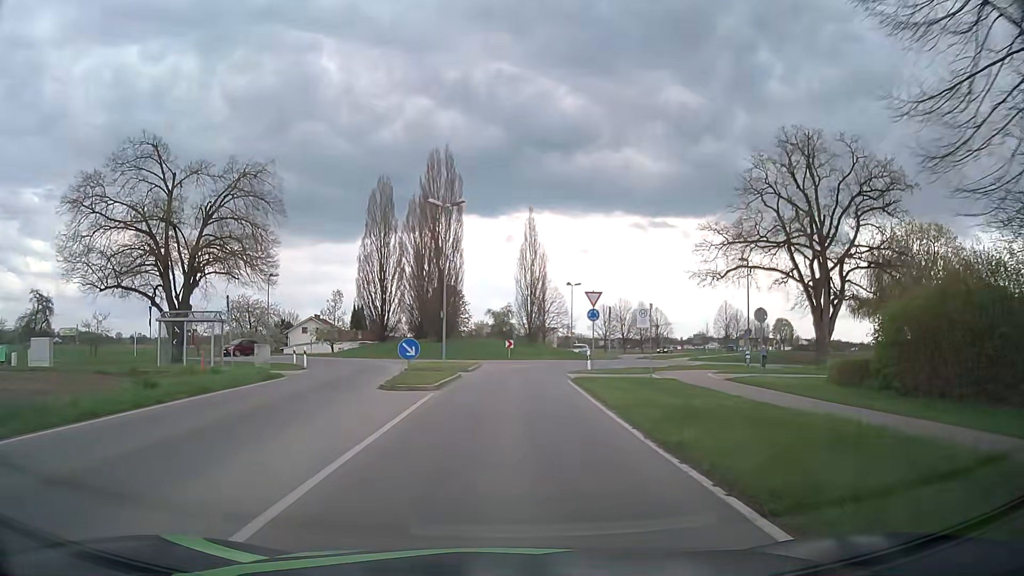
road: tertiary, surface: asphalt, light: Day
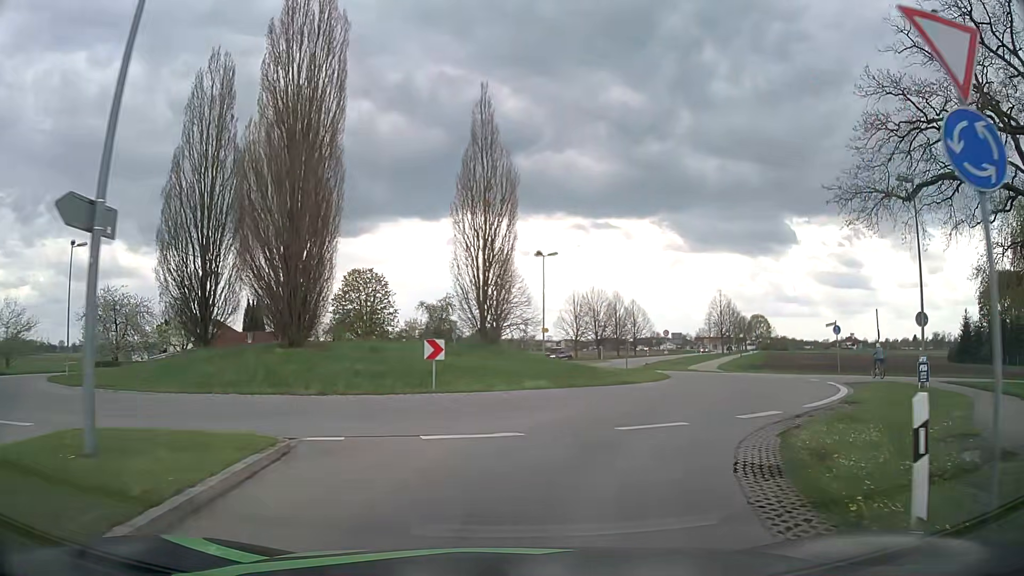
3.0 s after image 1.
(+0.5, +27.5) m; +4°
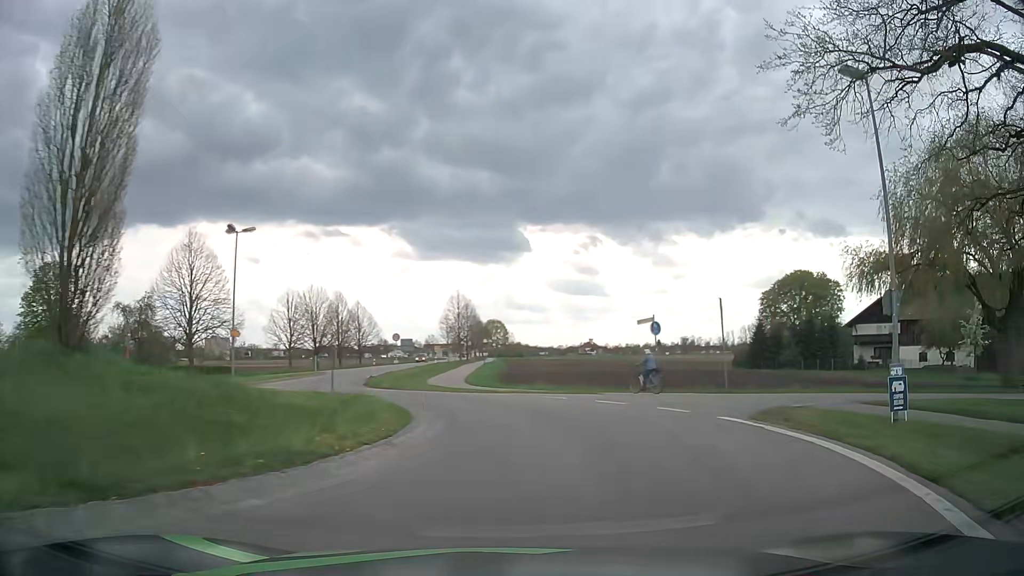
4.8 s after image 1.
(+2.2, +13.0) m; +23°
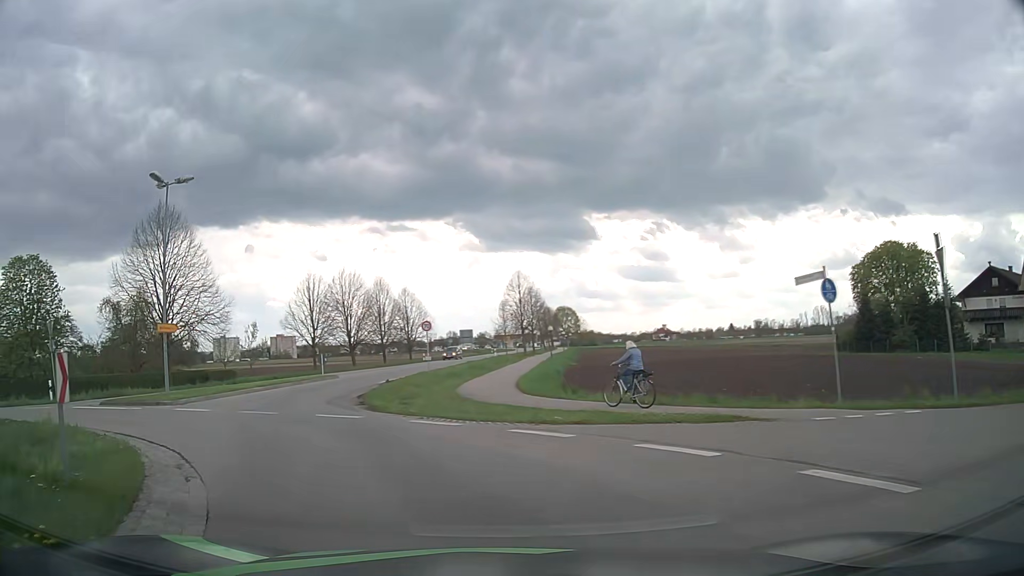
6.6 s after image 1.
(+0.6, +12.9) m; -5°
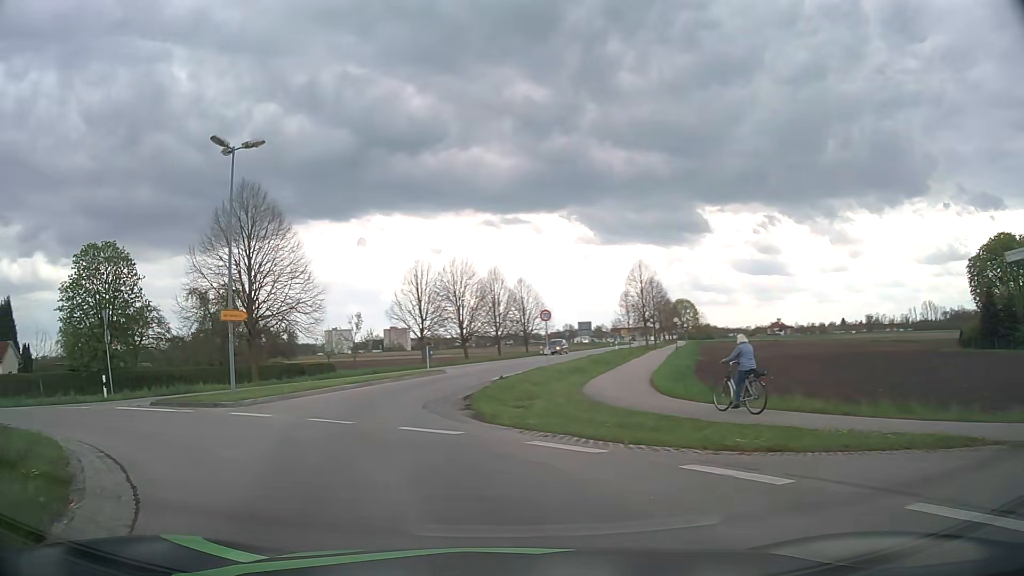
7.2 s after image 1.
(-0.4, +4.2) m; -9°
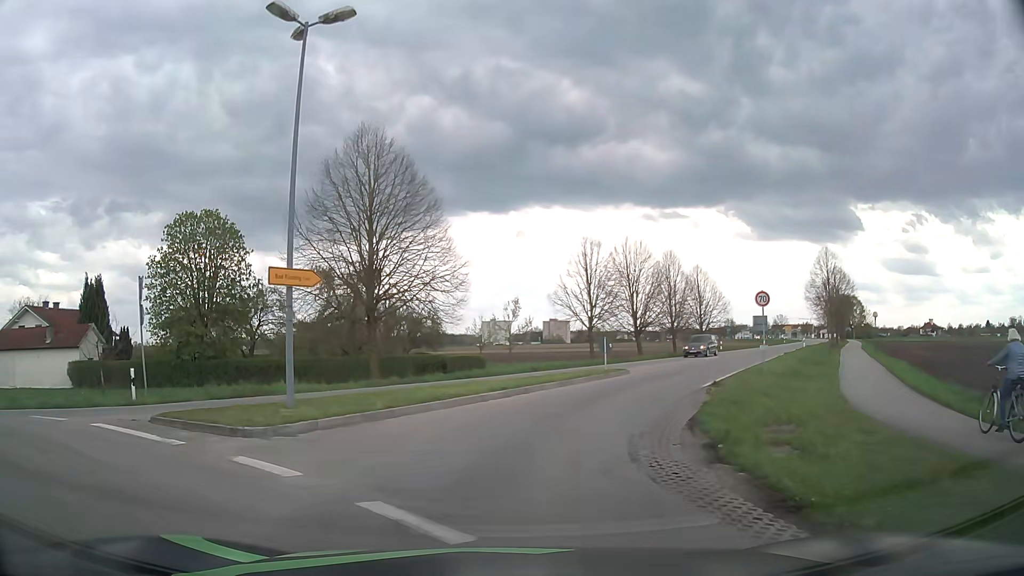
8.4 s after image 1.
(-1.5, +8.9) m; -16°
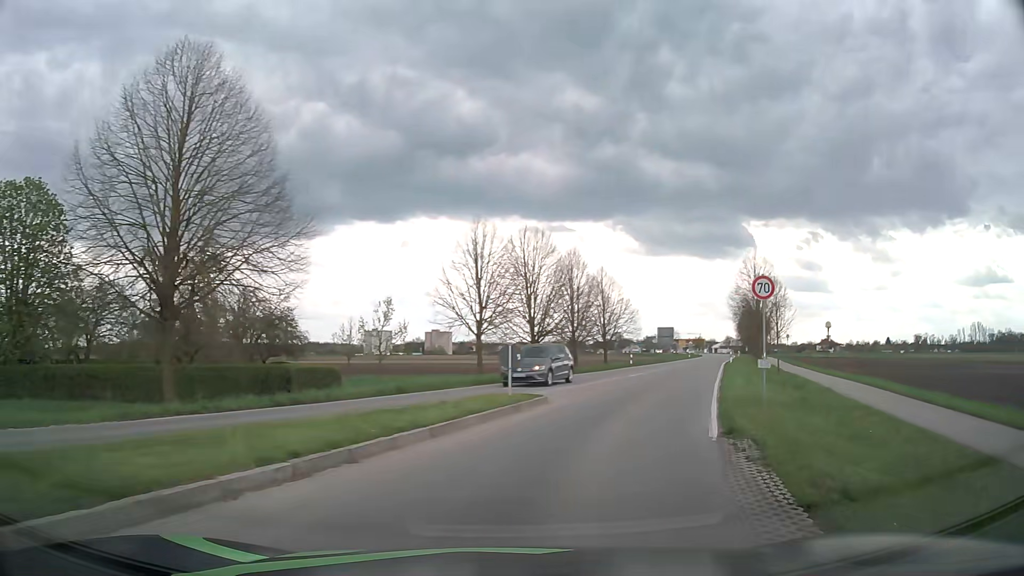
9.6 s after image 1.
(+0.6, +9.9) m; +11°
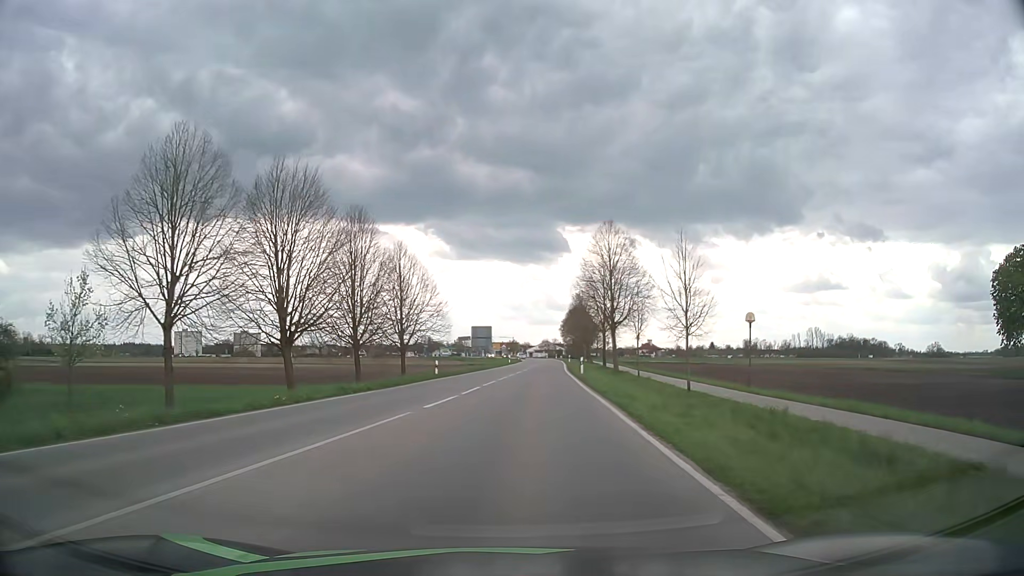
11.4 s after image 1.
(+2.8, +16.8) m; +16°
(0, +10) (+1, +20) (+1, +30) (+2, +40) (+3, +50) (+4, +60) (+5, +70) (+5, +80) (+6, +90) (+7, +100) m
